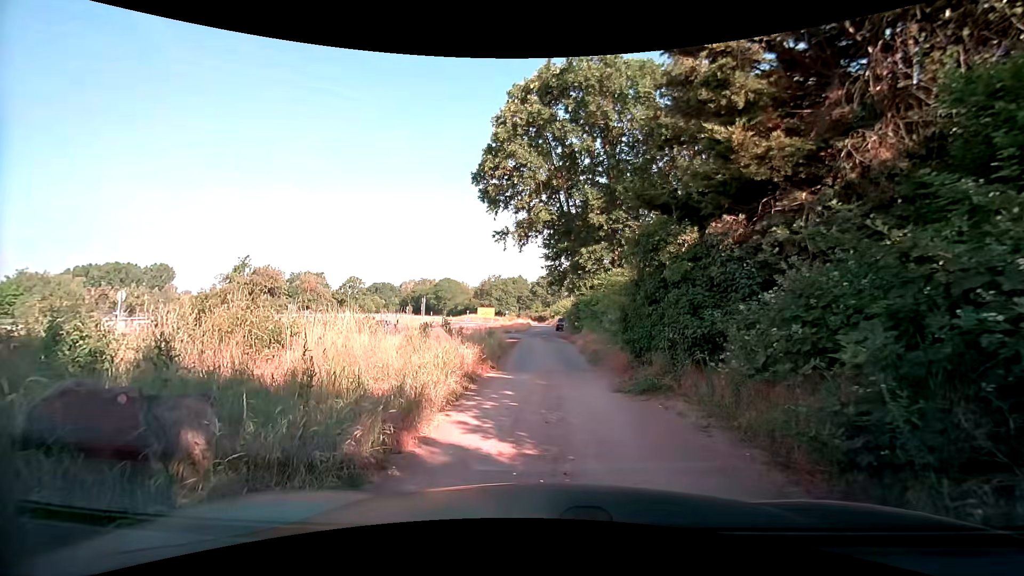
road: secondary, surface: asphalt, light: Day
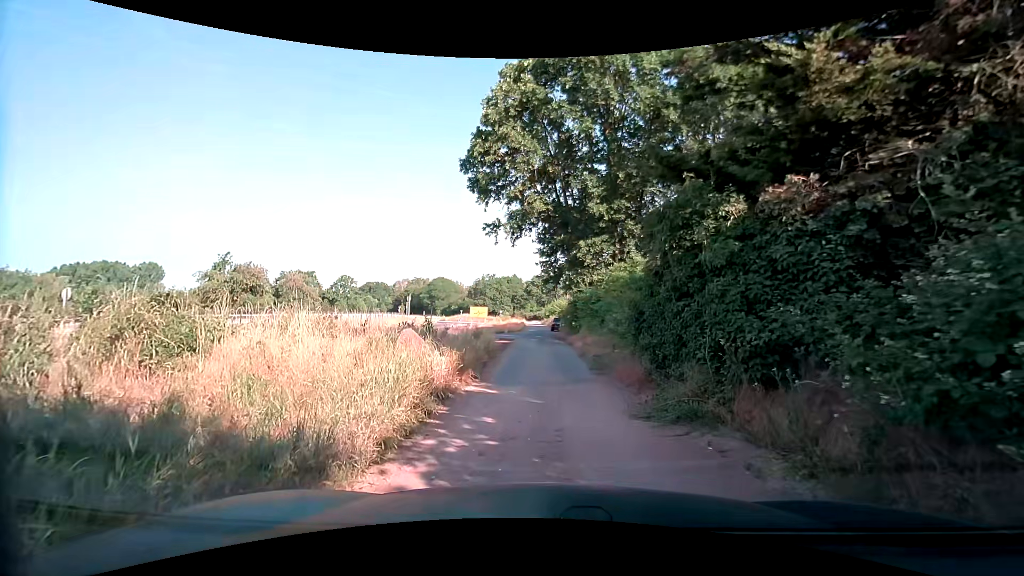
(0.0, +2.7) m; +2°
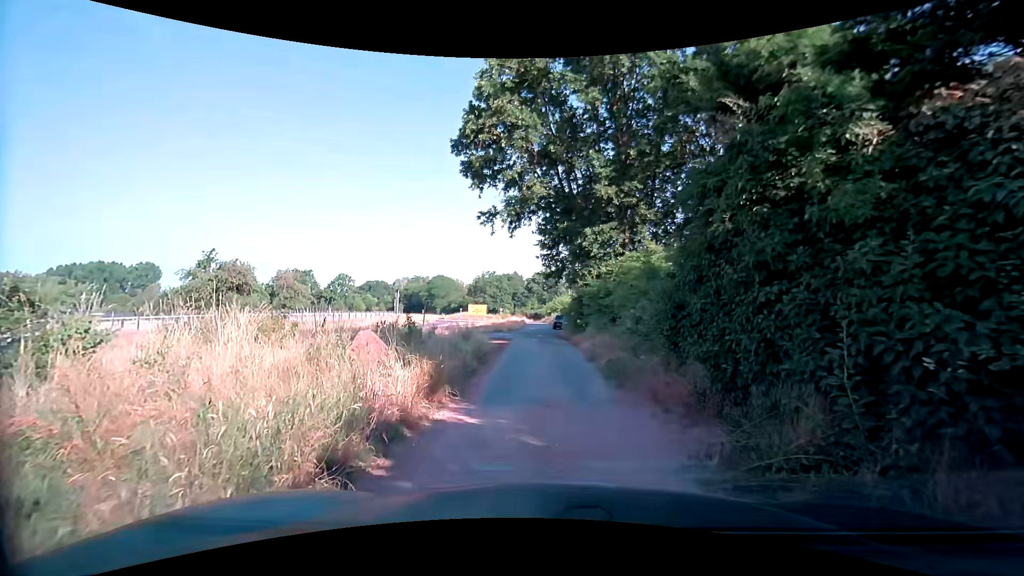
(-0.1, +3.0) m; -2°
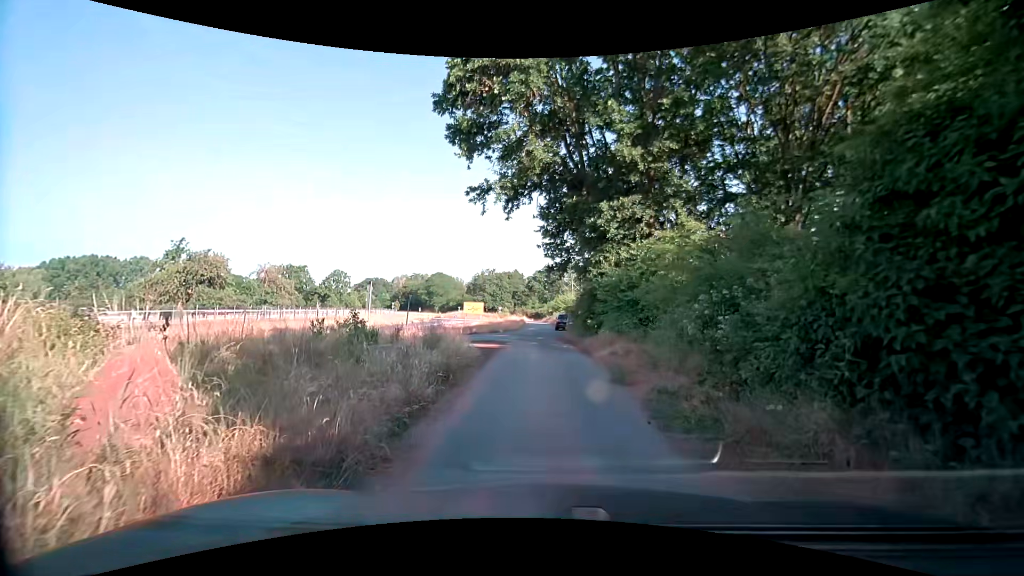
(-0.1, +5.3) m; -1°
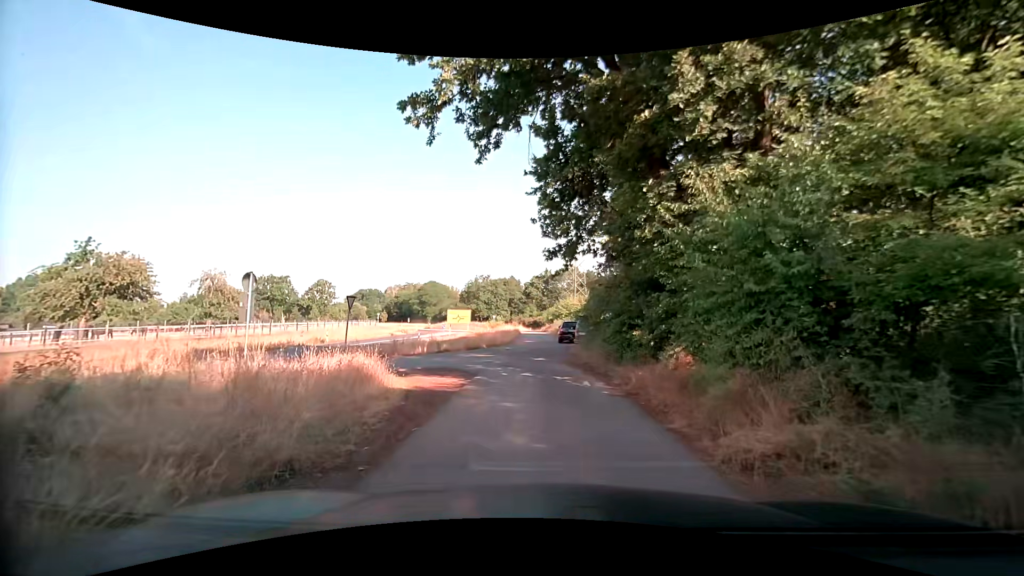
(+0.1, +10.7) m; 0°
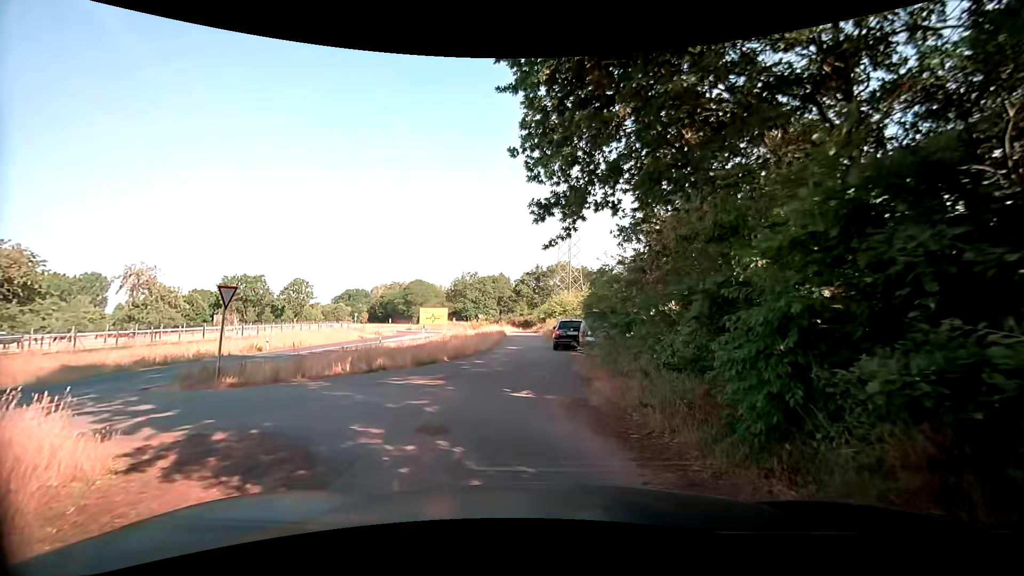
(+0.2, +8.7) m; +2°
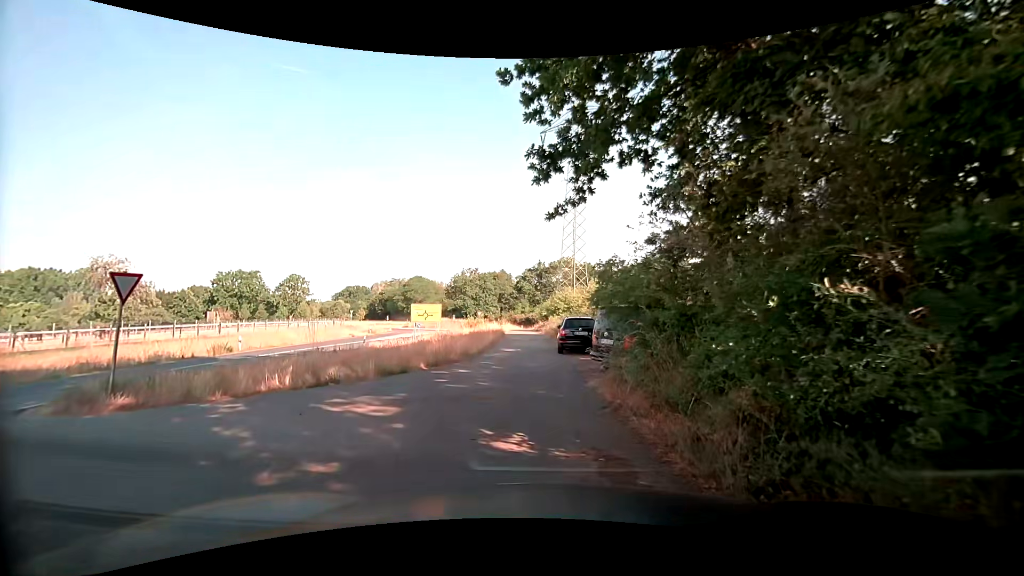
(-0.1, +3.9) m; -2°
